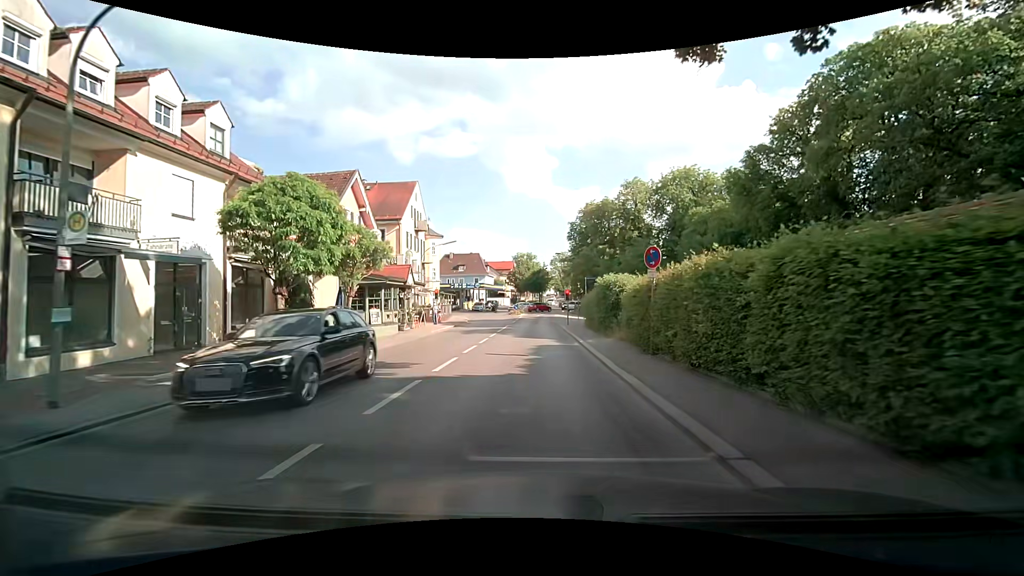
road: secondary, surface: asphalt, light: Day
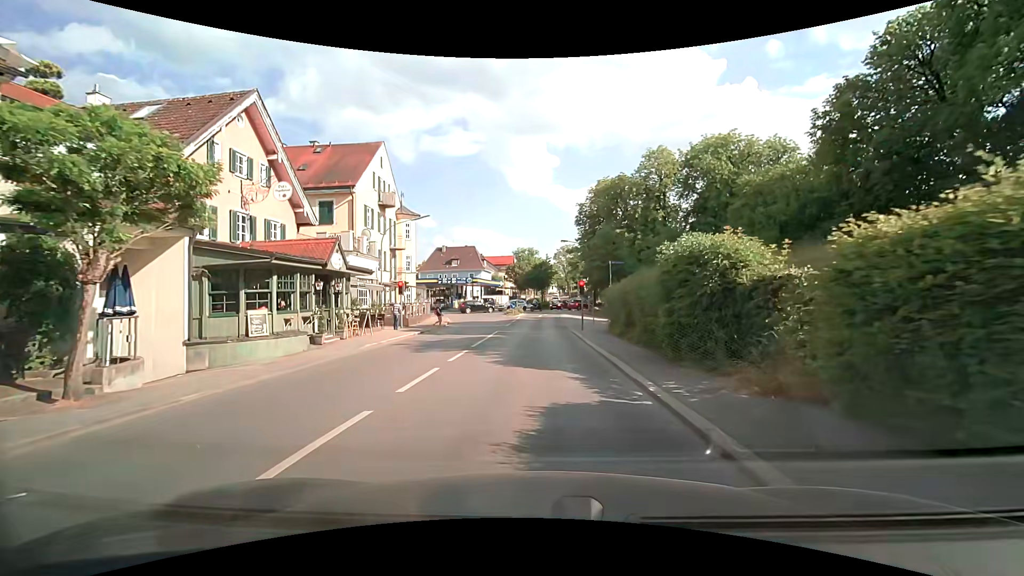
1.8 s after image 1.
(-0.2, +11.8) m; 0°
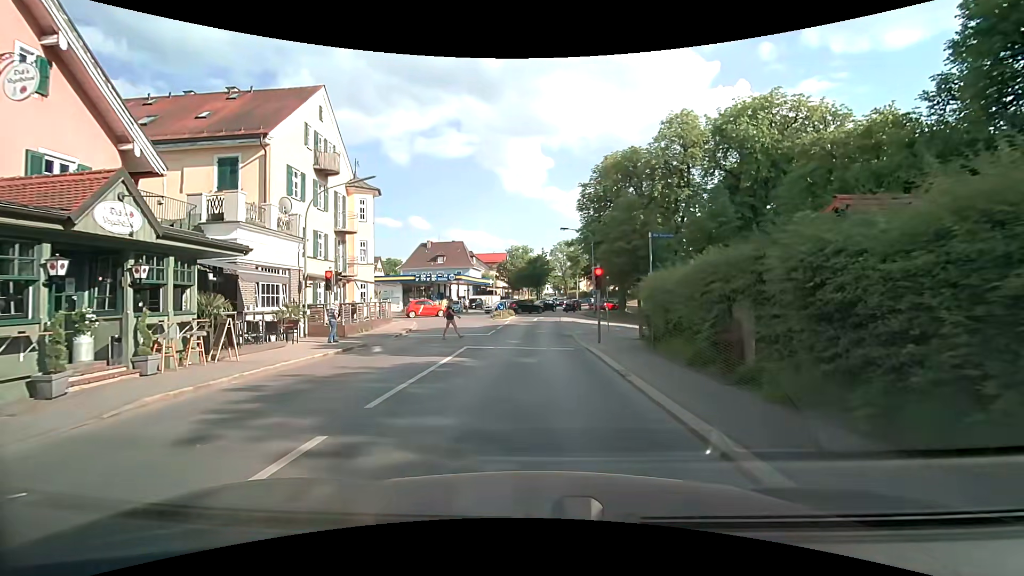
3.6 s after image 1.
(-0.2, +10.1) m; 0°
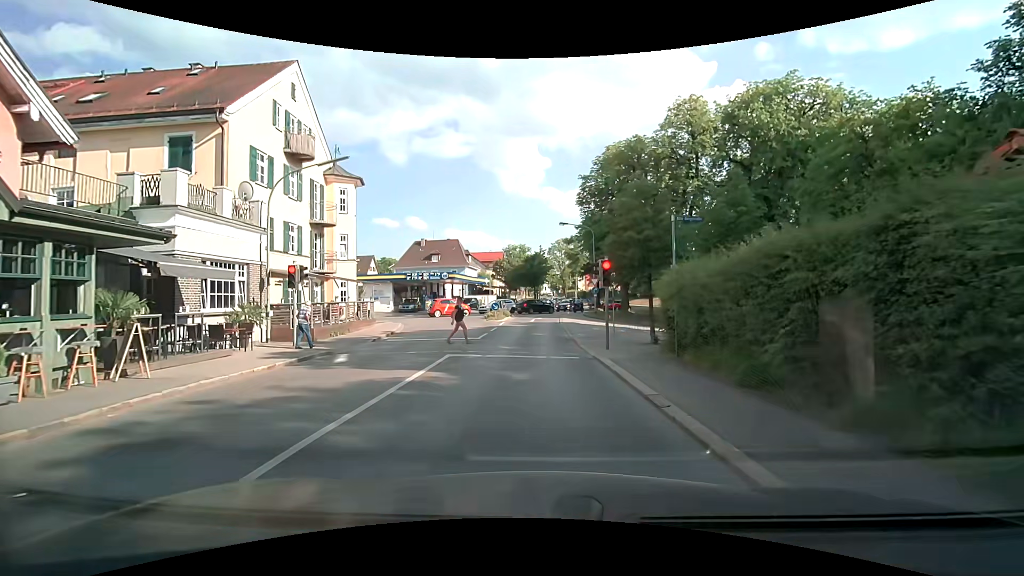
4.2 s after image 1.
(0.0, +2.9) m; -2°
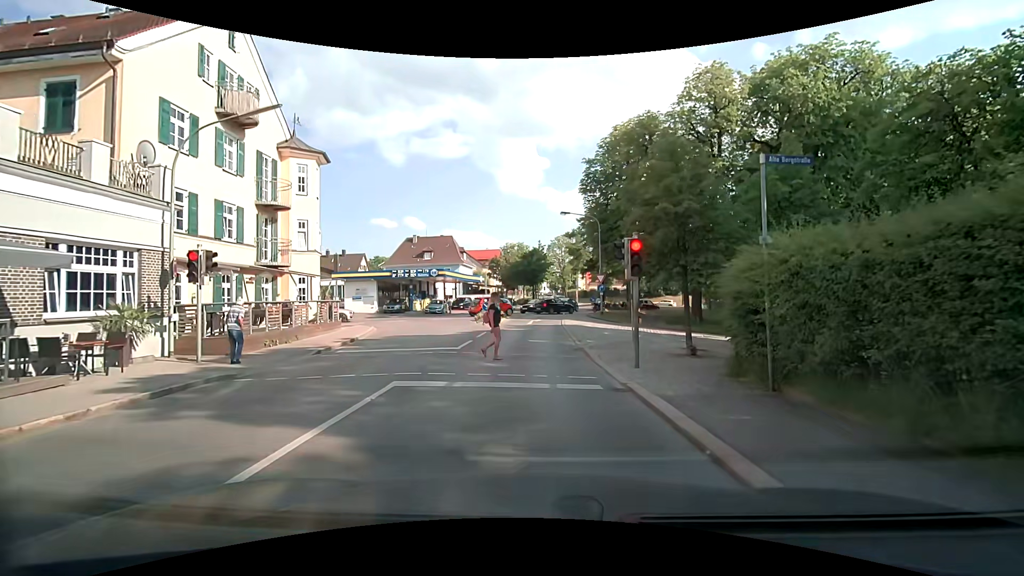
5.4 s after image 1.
(+0.1, +5.1) m; +2°
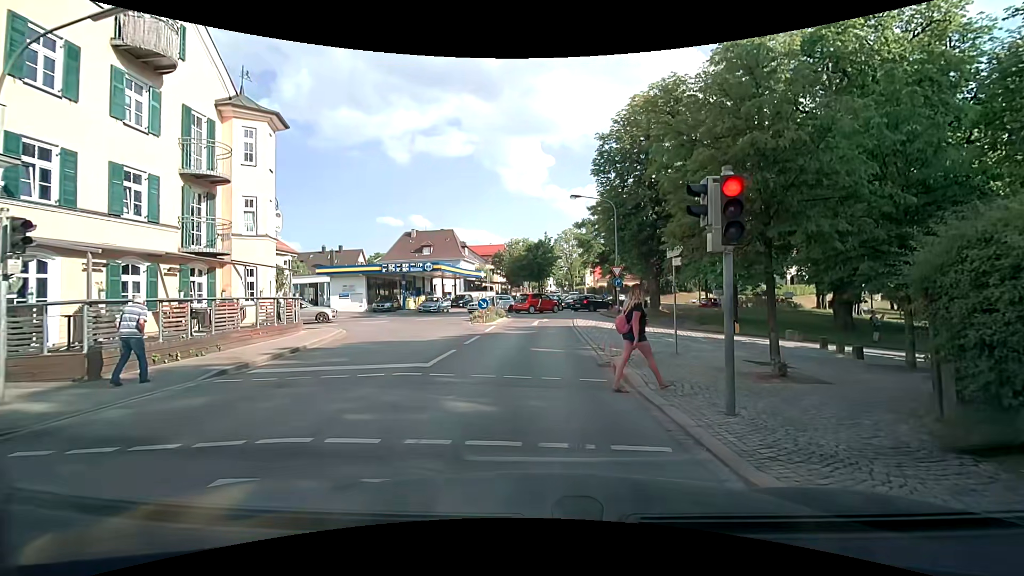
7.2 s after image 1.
(-0.1, +5.1) m; 0°
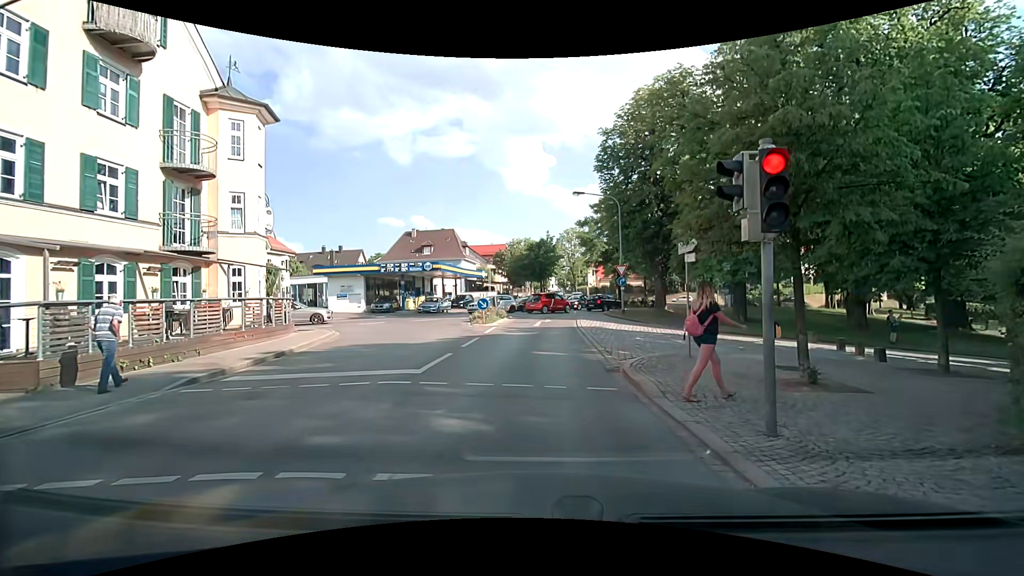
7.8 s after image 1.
(0.0, +0.9) m; -1°
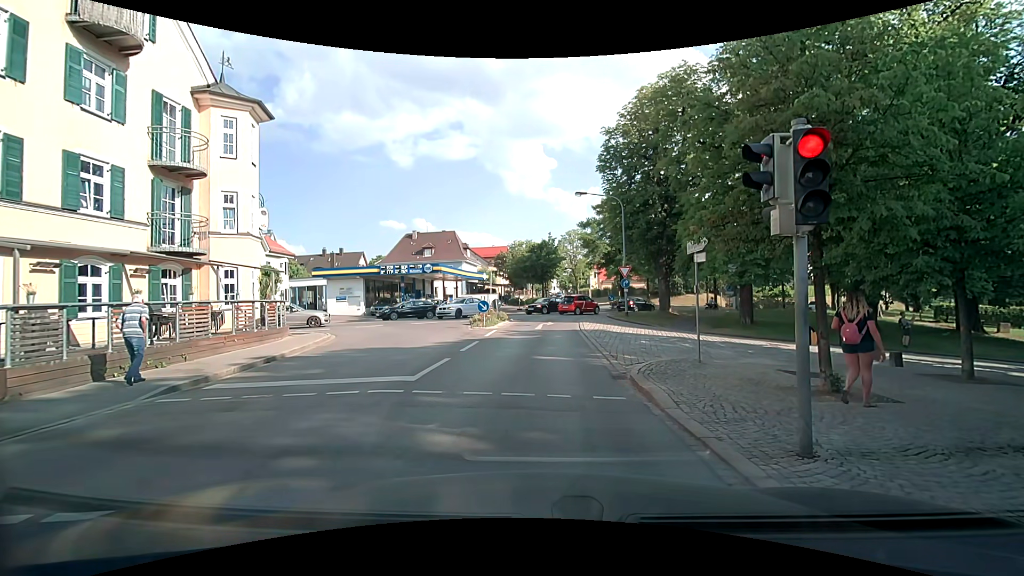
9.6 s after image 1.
(0.0, +0.6) m; 0°
